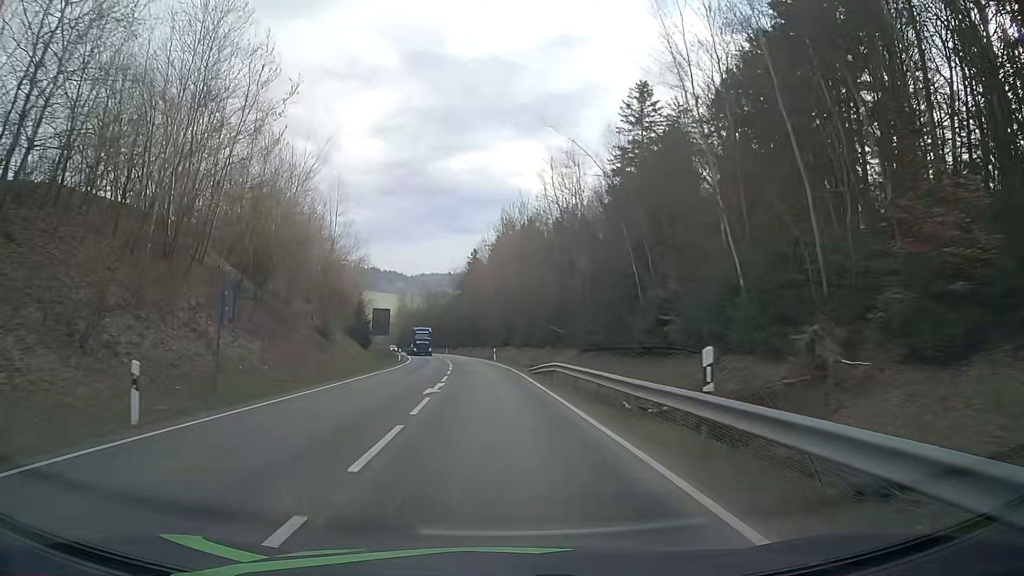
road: secondary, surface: asphalt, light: Day
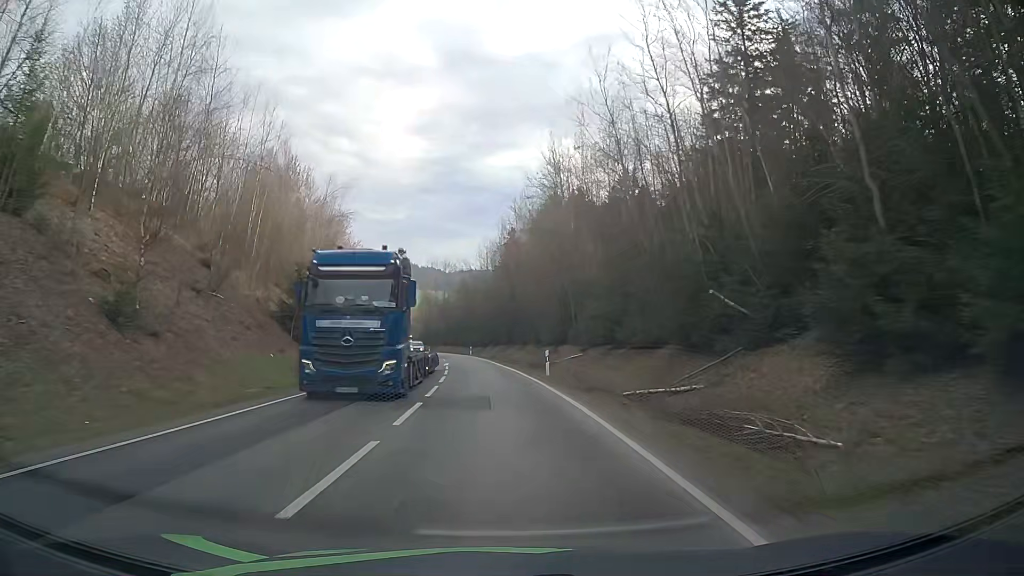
(-0.8, +32.3) m; -4°
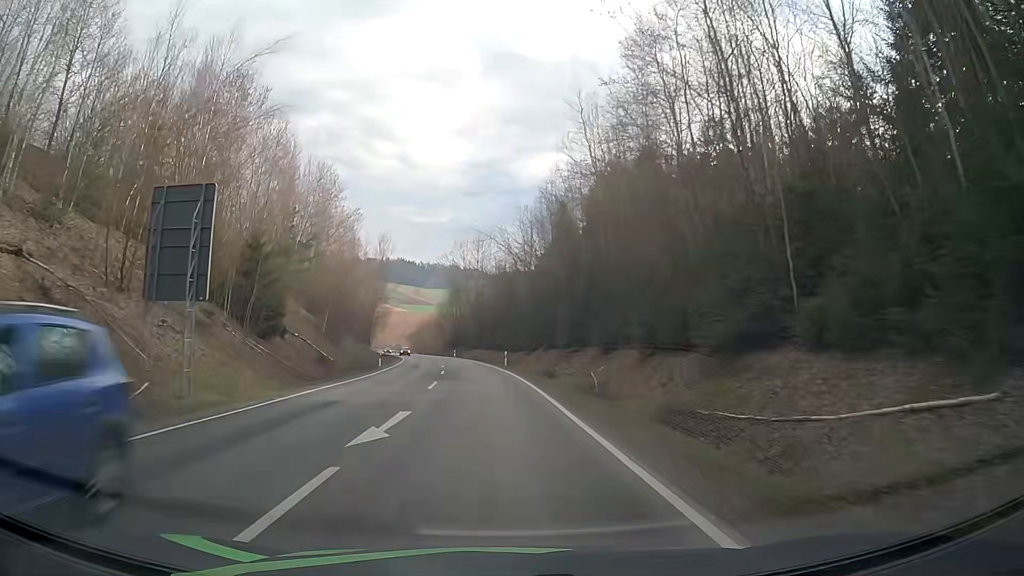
(-0.7, +32.0) m; -3°
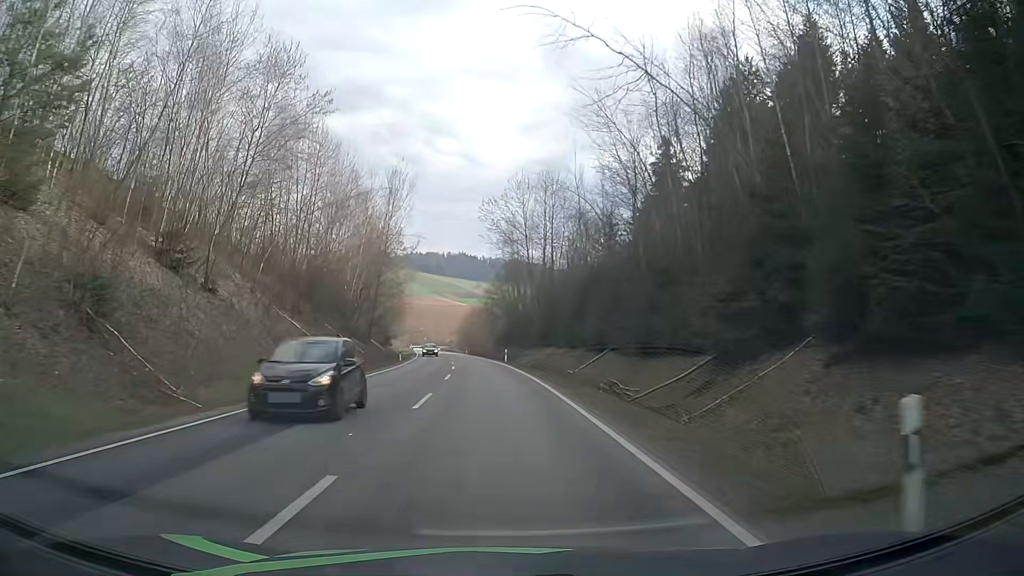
(-2.0, +42.0) m; -5°
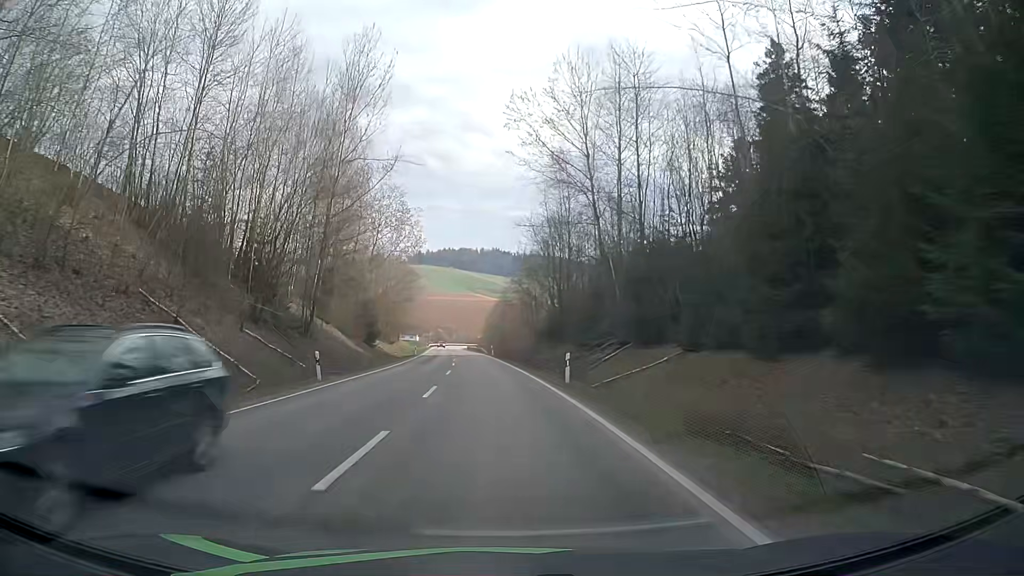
(-0.9, +31.4) m; -3°
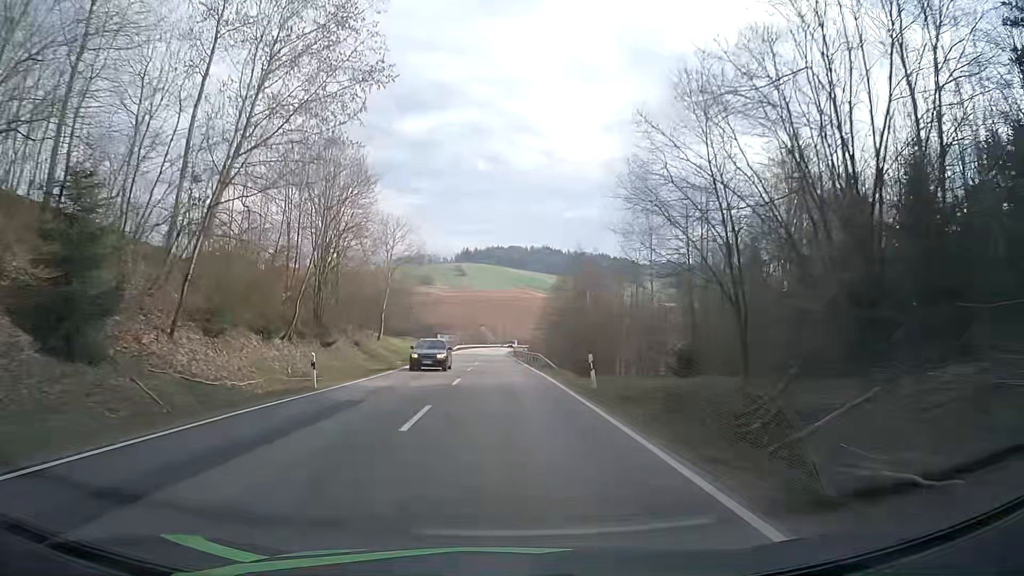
(-2.1, +52.8) m; -4°
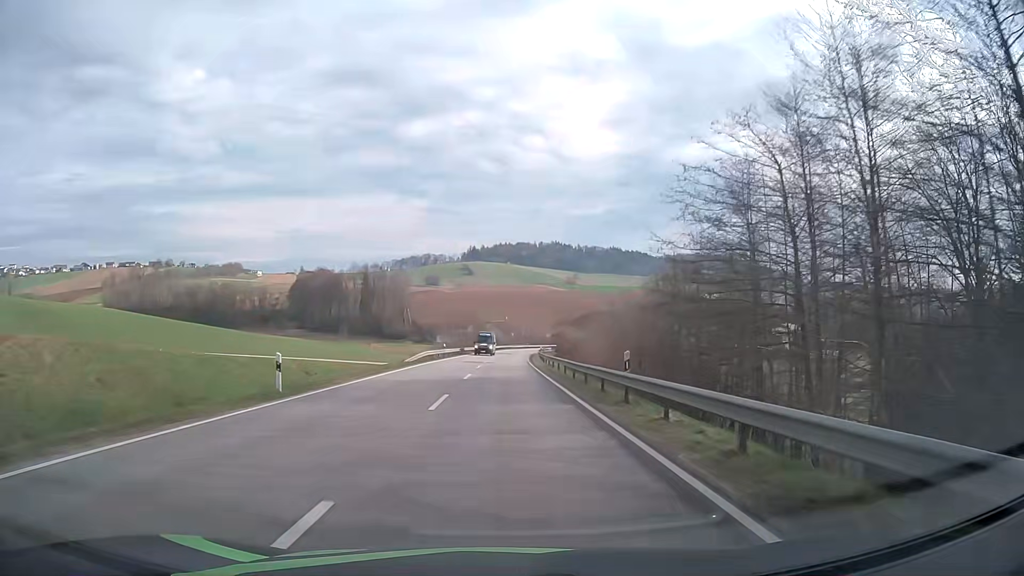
(-0.9, +54.8) m; -1°
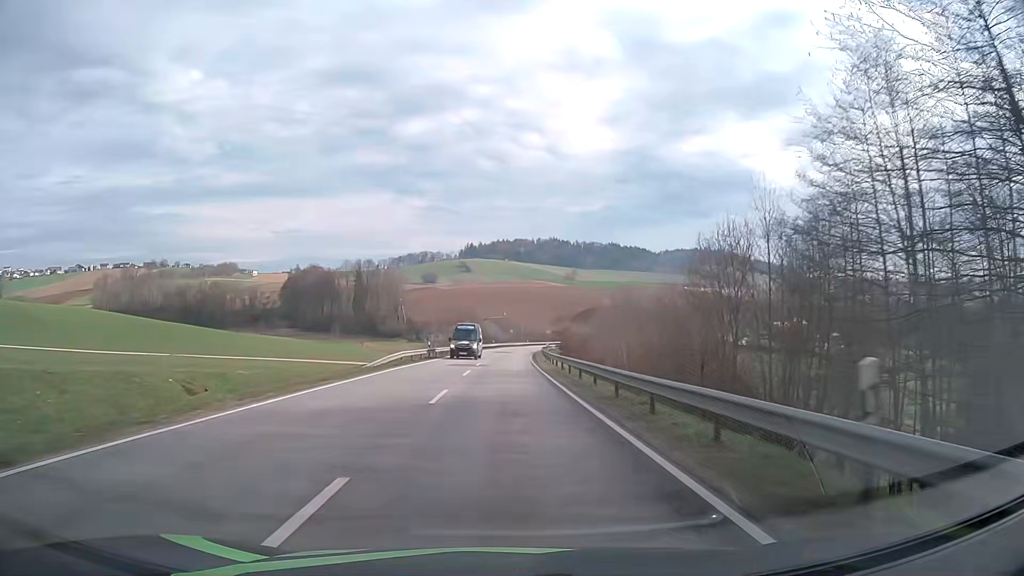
(0.0, +11.2) m; 0°
(0, +10) (0, +20) (0, +30) (0, +40) (0, +50) (0, +60) (+1, +70) (+1, +80) (+2, +90) (+3, +100) m
